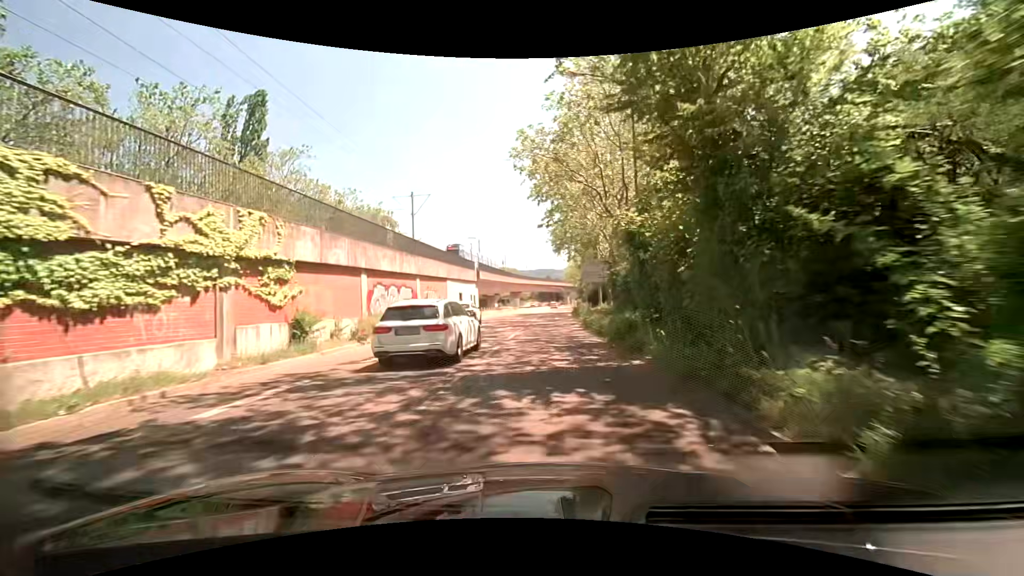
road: tertiary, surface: asphalt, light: Day
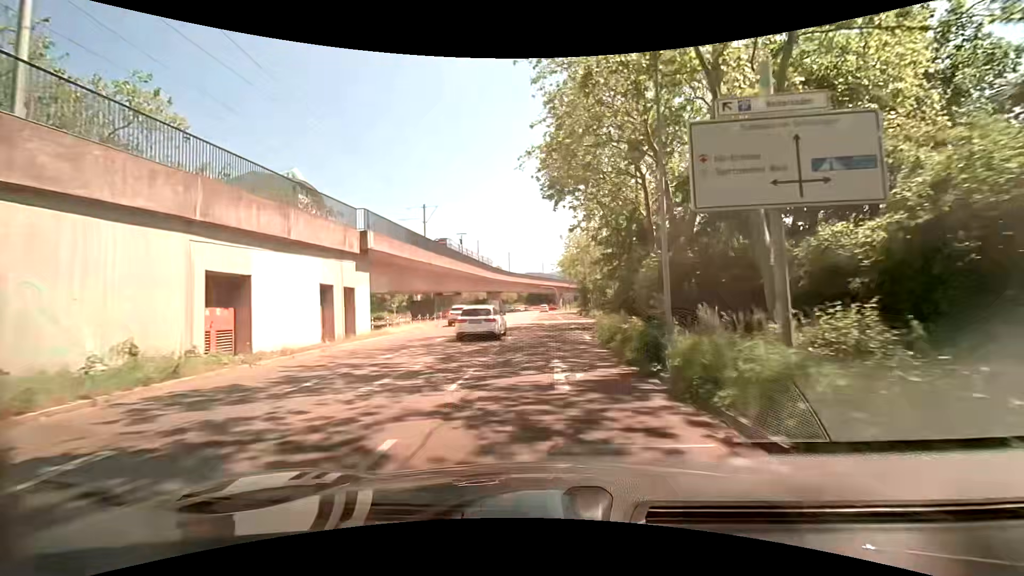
(+0.5, +34.2) m; +1°
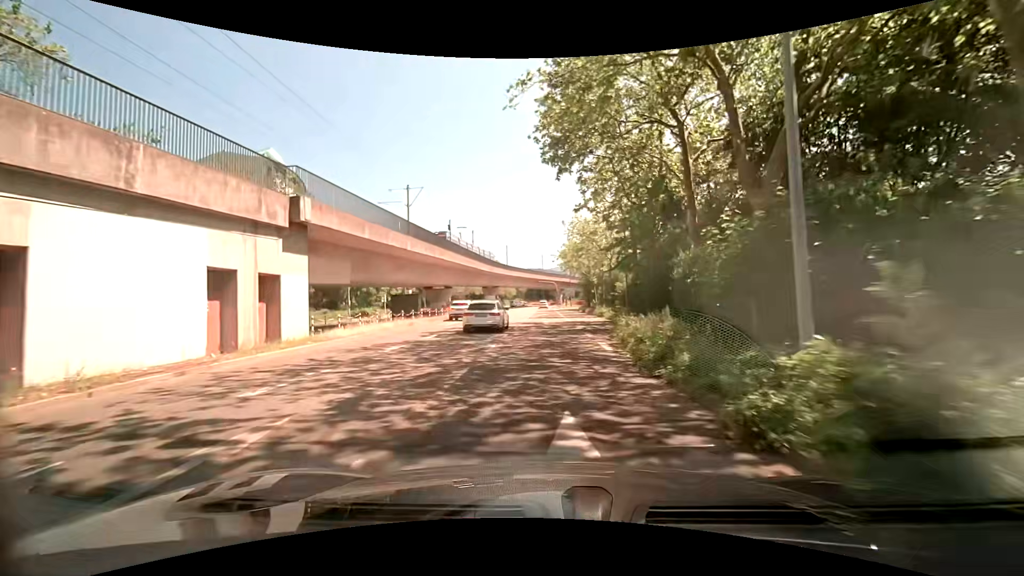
(0.0, +6.7) m; 0°
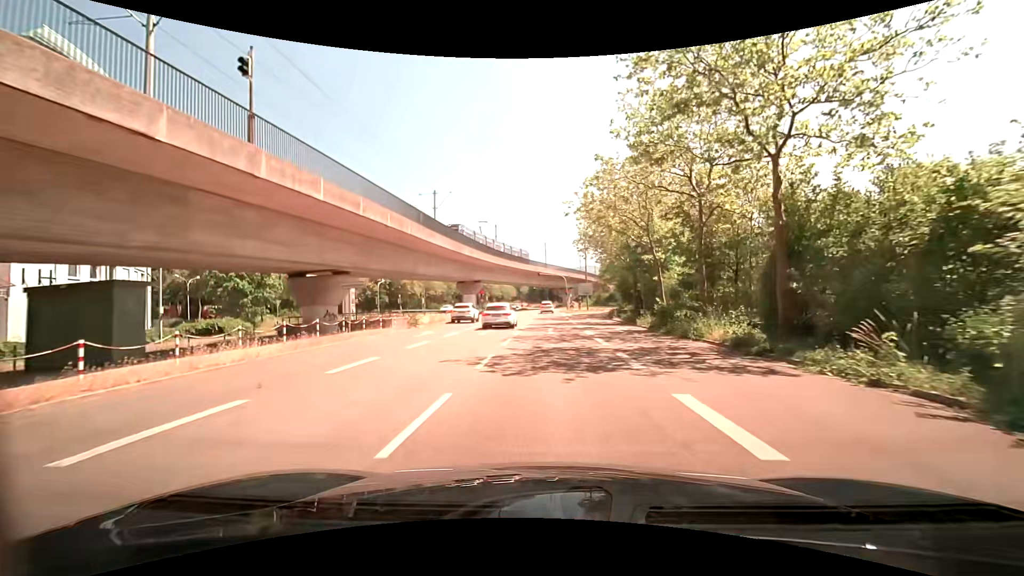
(+0.1, +33.1) m; 0°
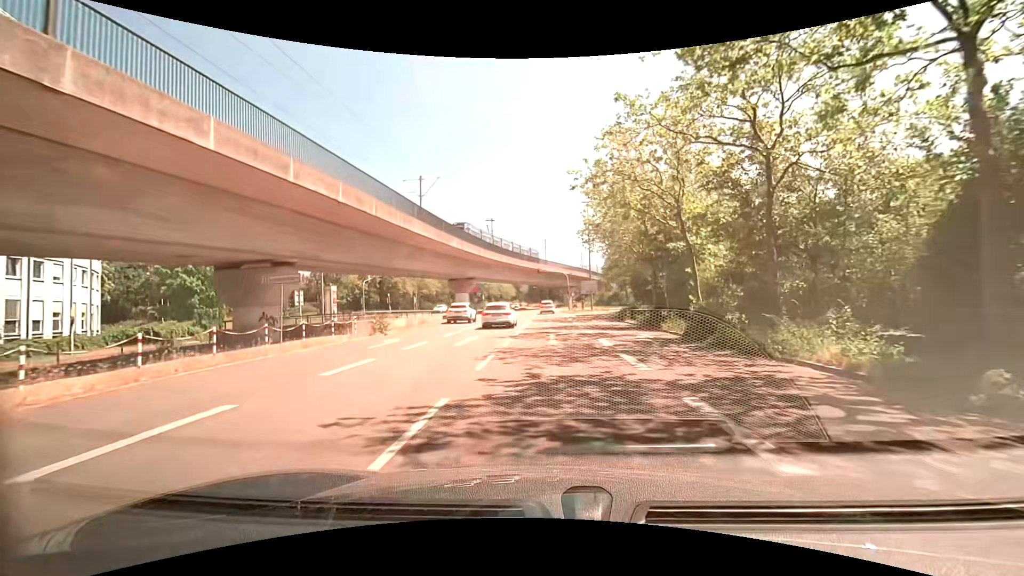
(0.0, +6.3) m; 0°
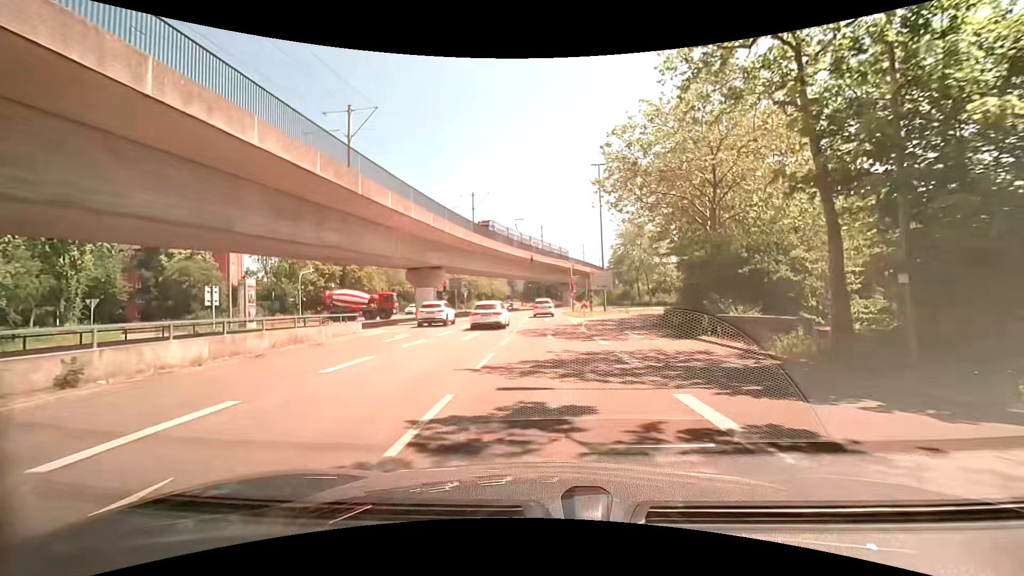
(0.0, +17.6) m; 0°
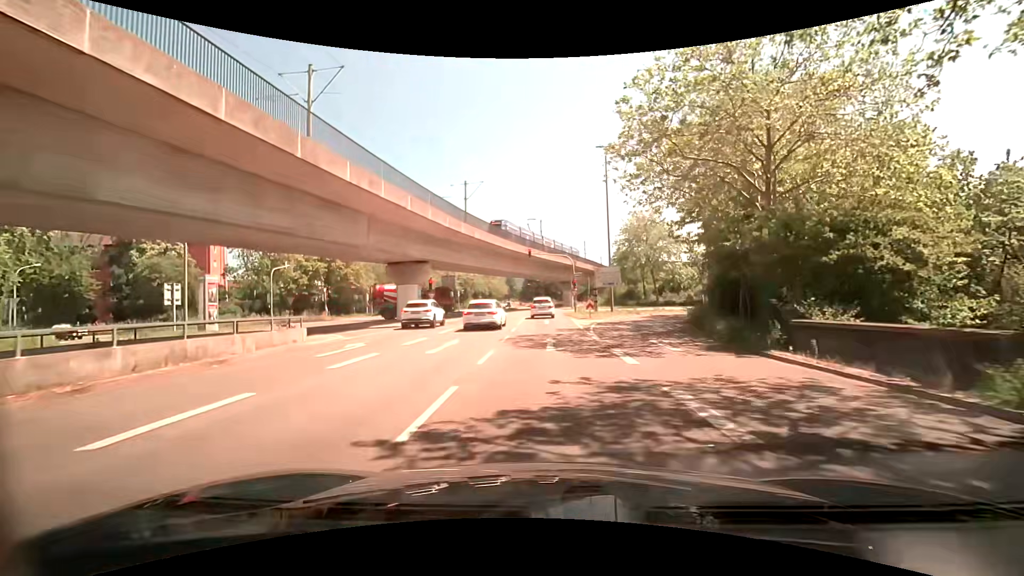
(0.0, +5.4) m; 0°
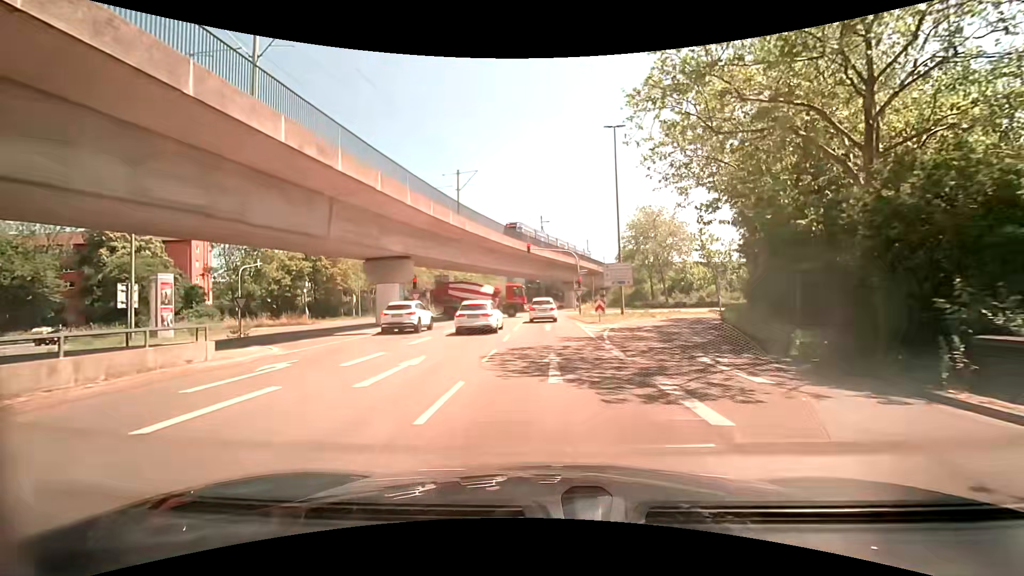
(0.0, +5.2) m; +1°
(0, +10) (0, +20) (0, +30) (0, +40) (-1, +50) (-1, +60) (-1, +70) (-1, +80) (-1, +90) (-1, +100) m
